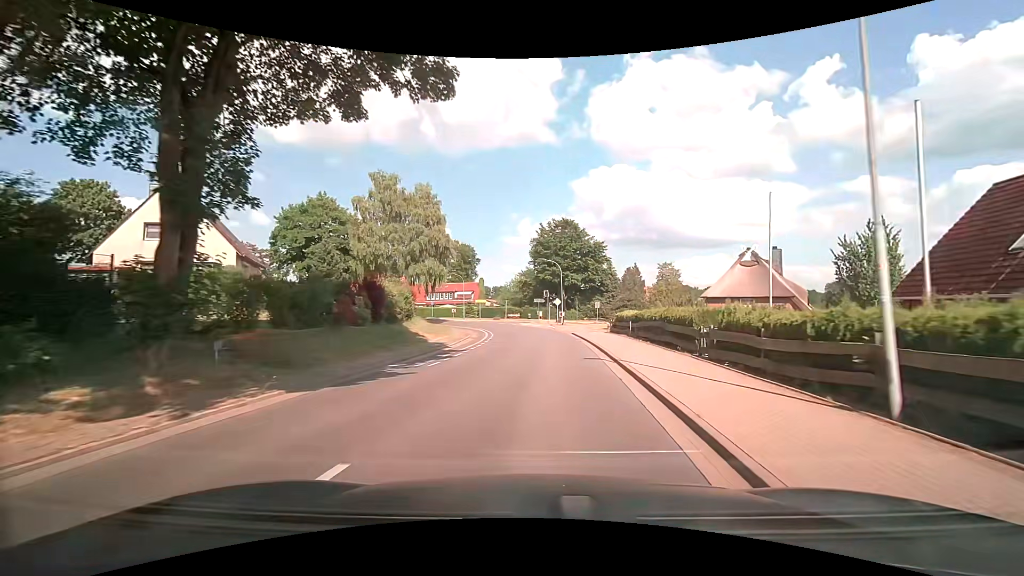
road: tertiary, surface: asphalt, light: Day
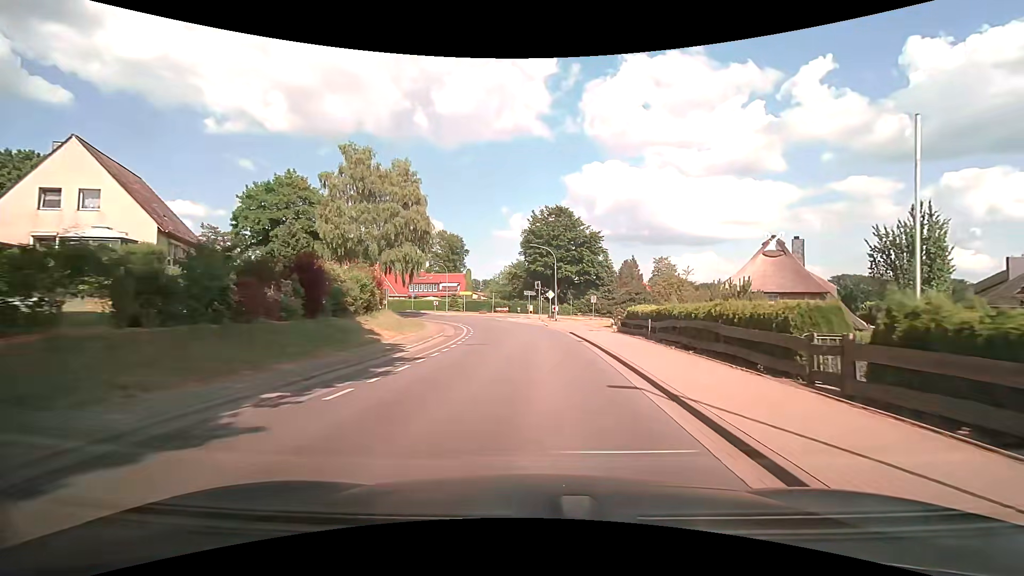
(+0.1, +6.8) m; +2°
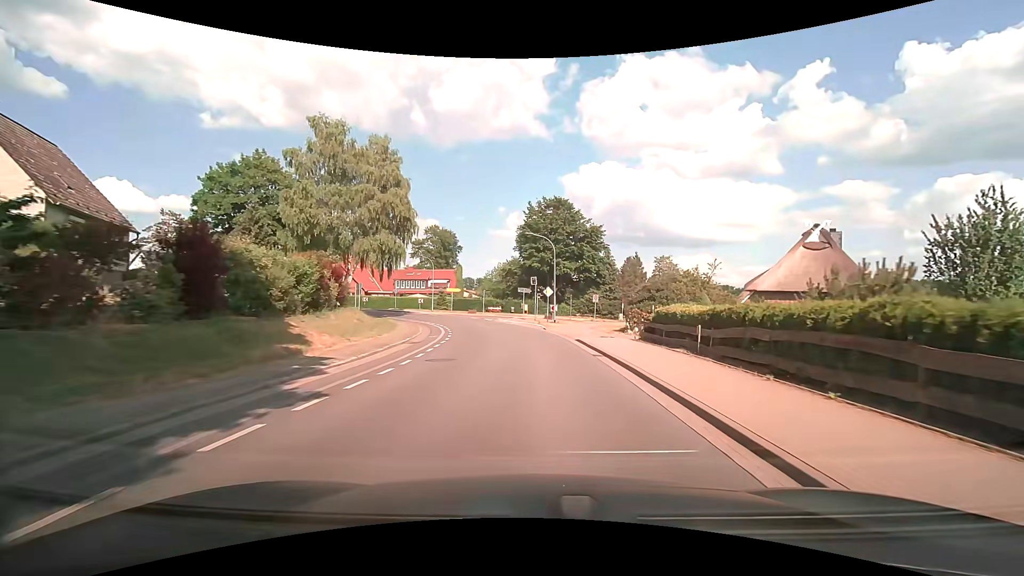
(0.0, +6.8) m; 0°
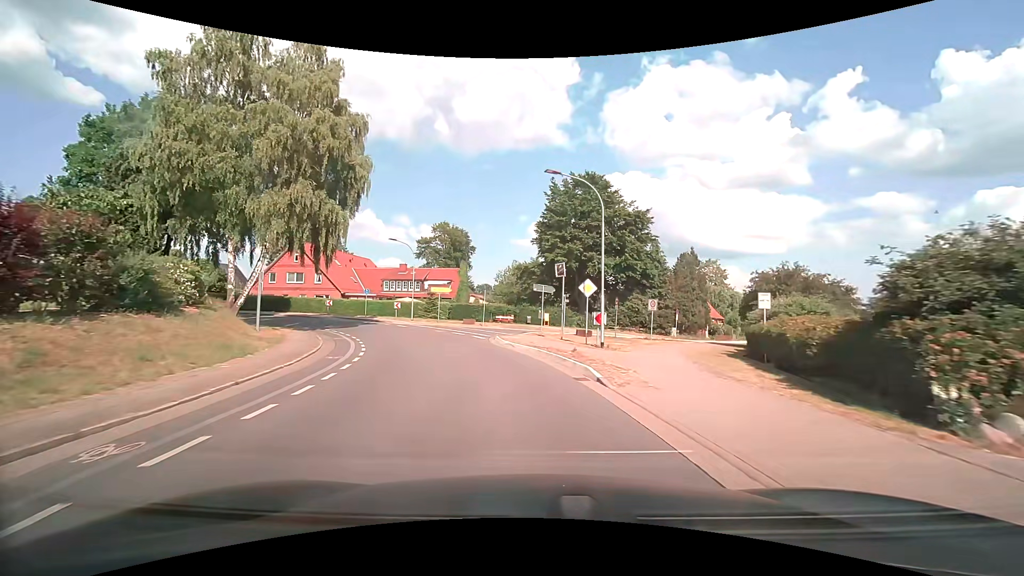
(0.0, +19.4) m; -2°
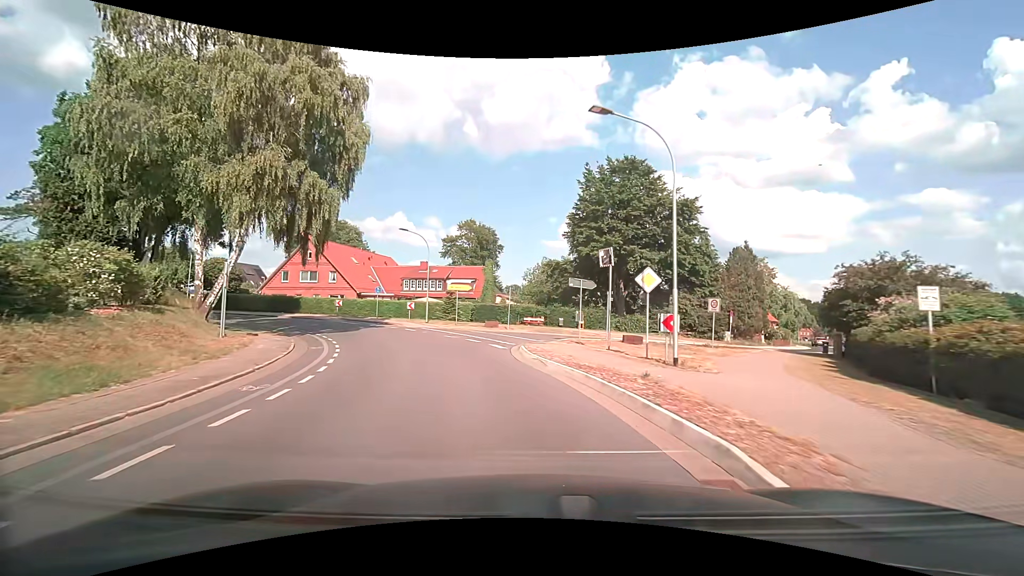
(-0.2, +6.2) m; -3°
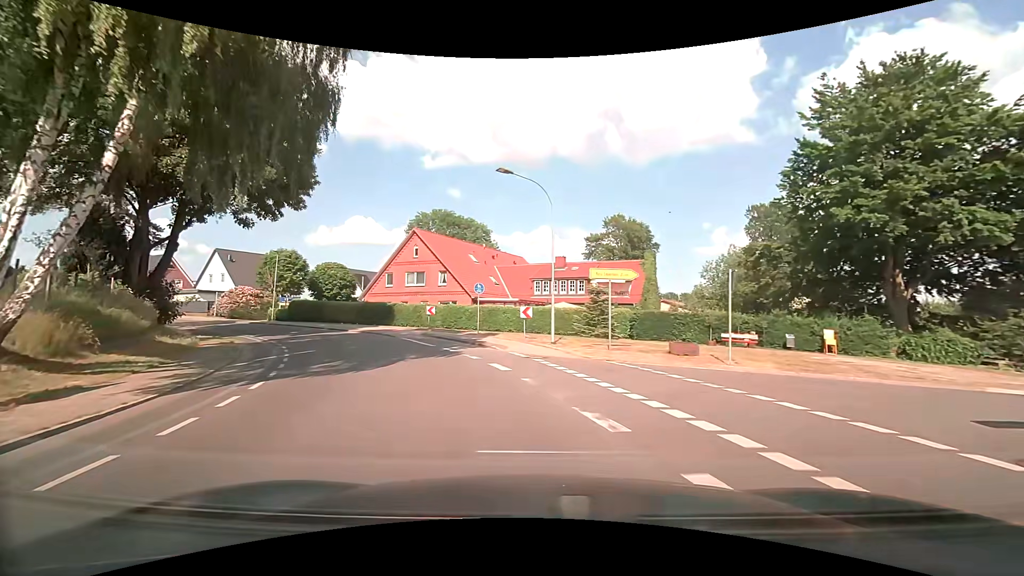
(-2.5, +18.0) m; -16°
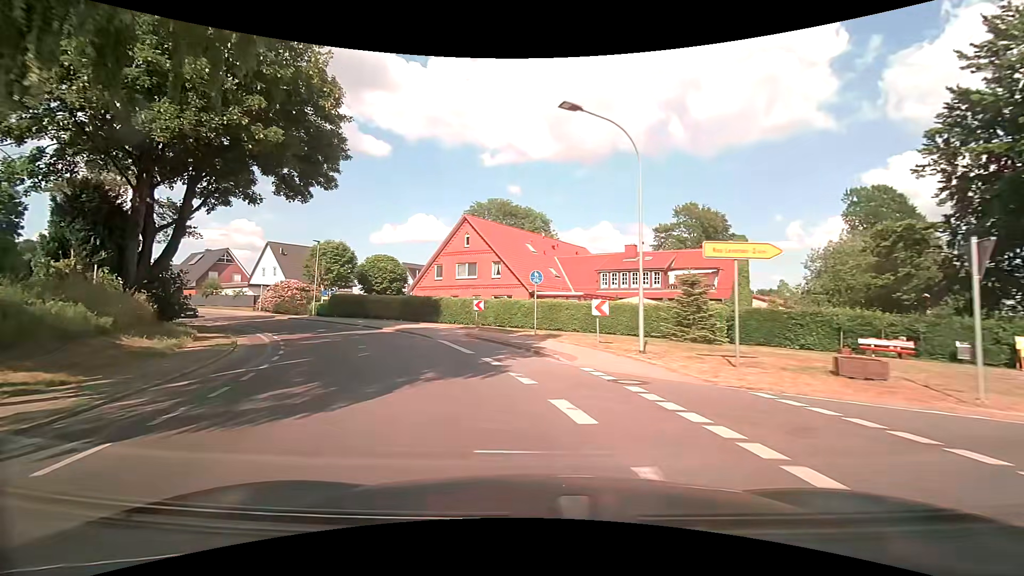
(-0.3, +5.8) m; -7°
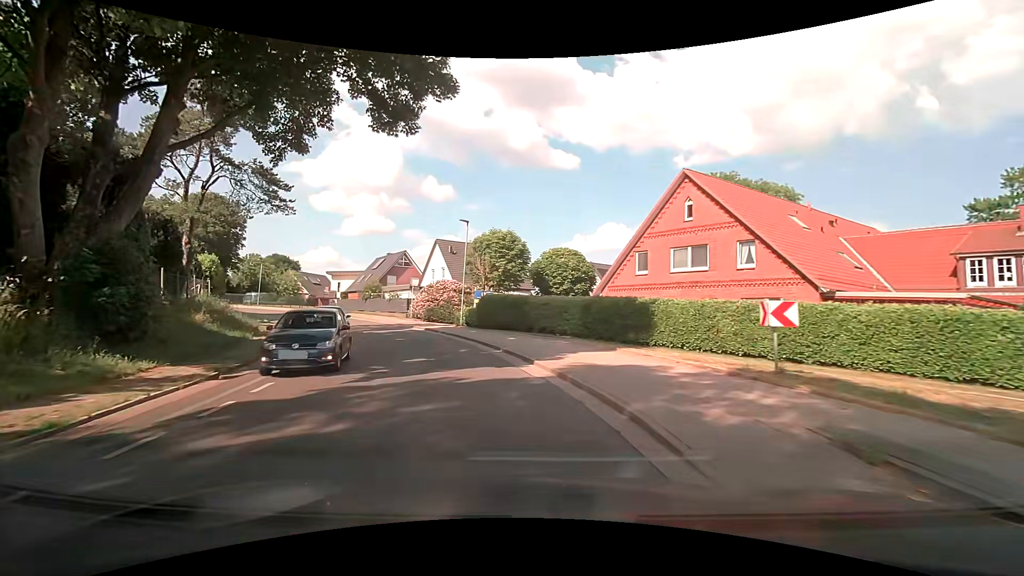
(-3.0, +15.7) m; -21°
(-1, +10) (-4, +20) (-8, +29) (-13, +37) (-19, +45) (-25, +53) (-32, +60) (-40, +66) (-48, +72) (-57, +77) m
